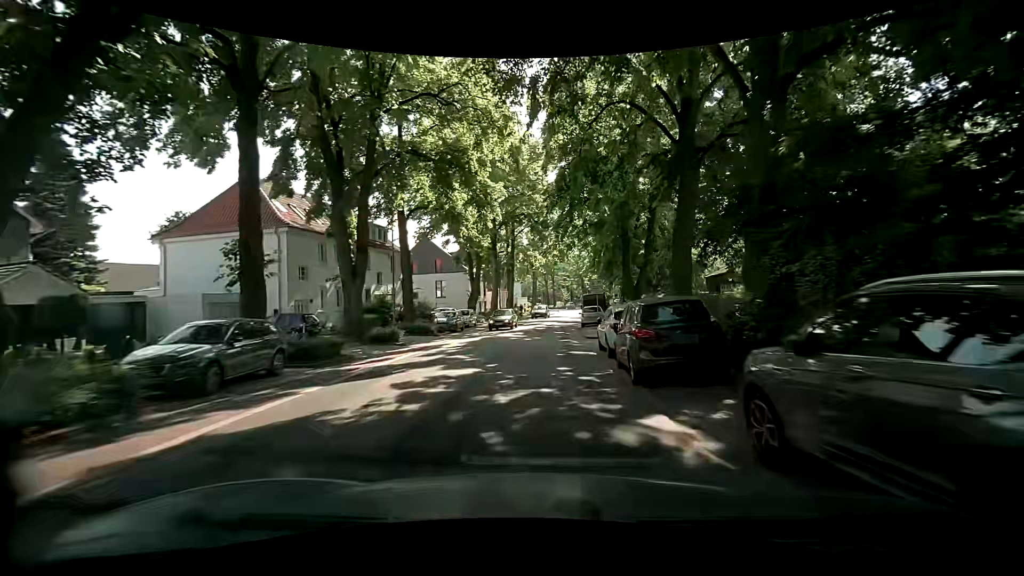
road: tertiary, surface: asphalt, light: Day
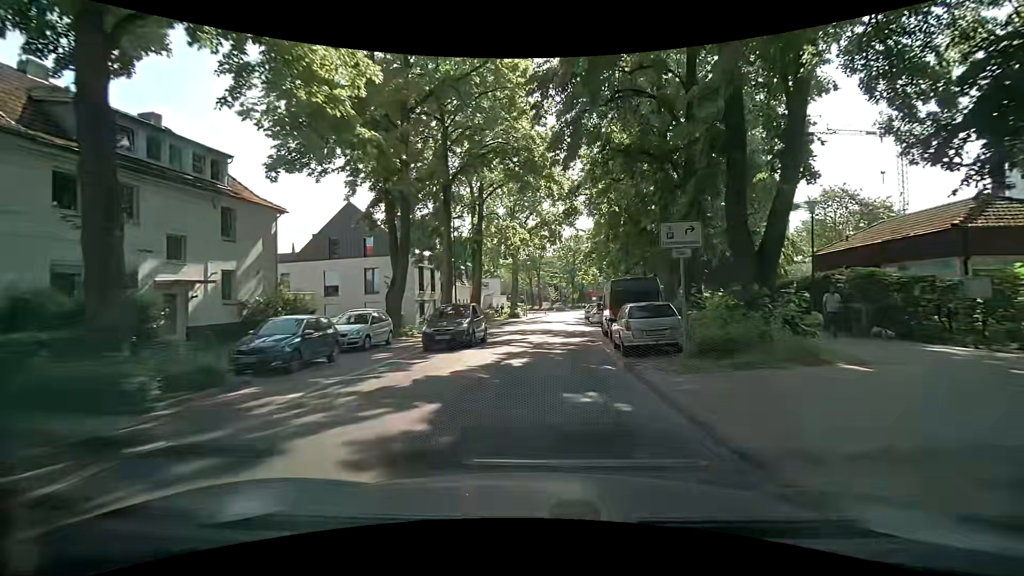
(+1.1, +21.8) m; +3°
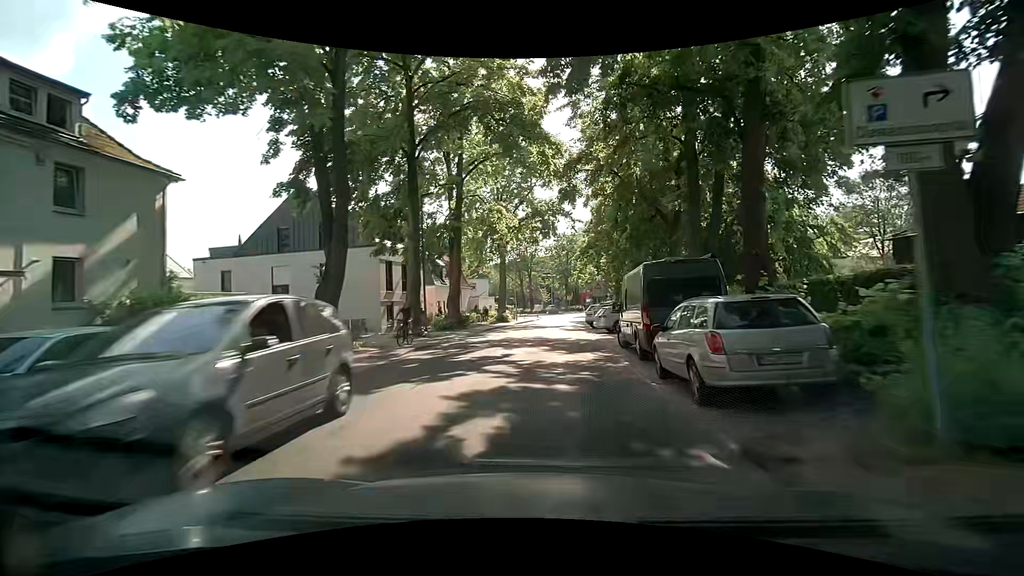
(+0.2, +7.2) m; +3°
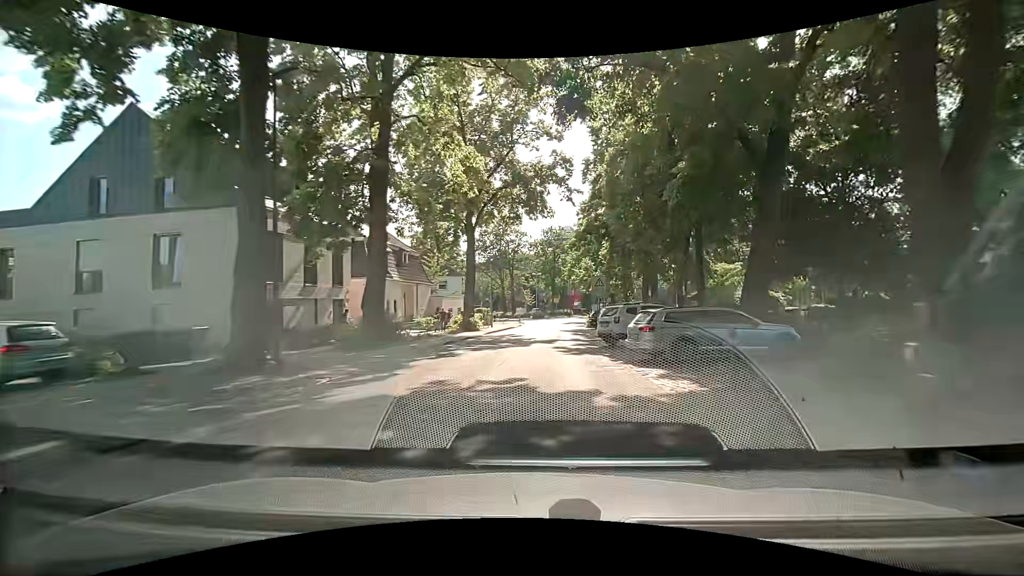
(-0.2, +14.1) m; +1°
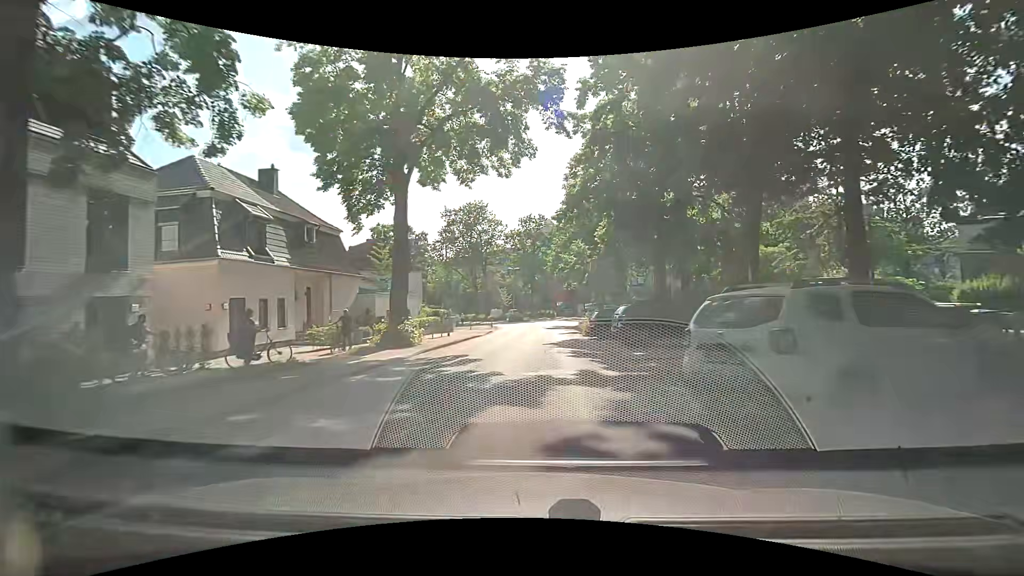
(+0.2, +13.9) m; +2°
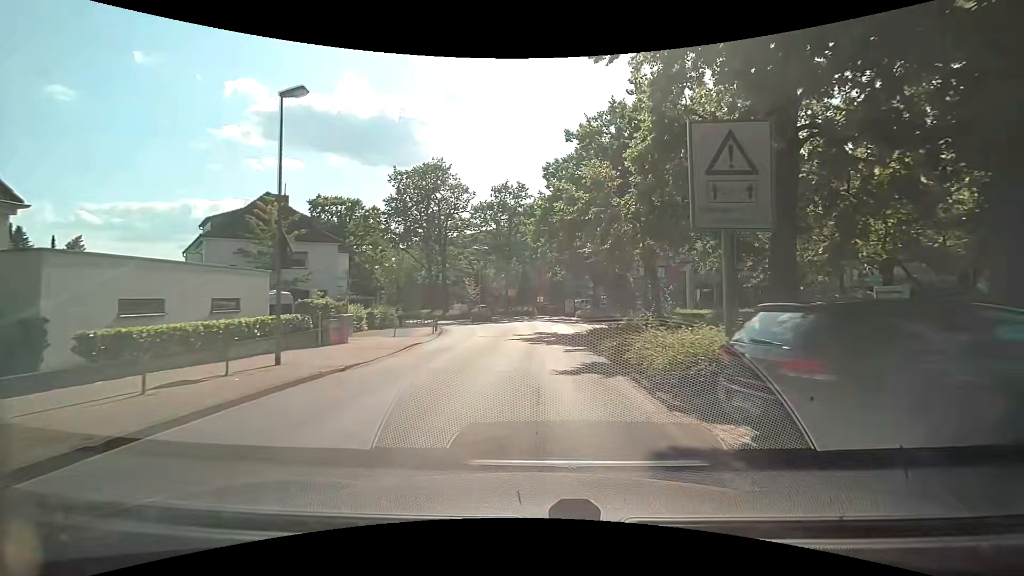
(+0.2, +20.5) m; +2°
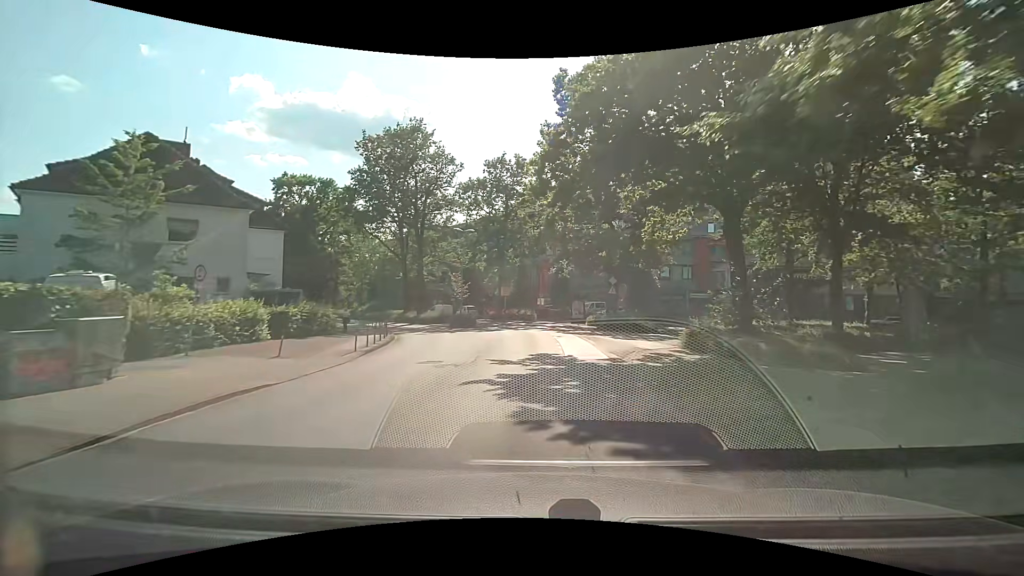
(0.0, +13.2) m; 0°
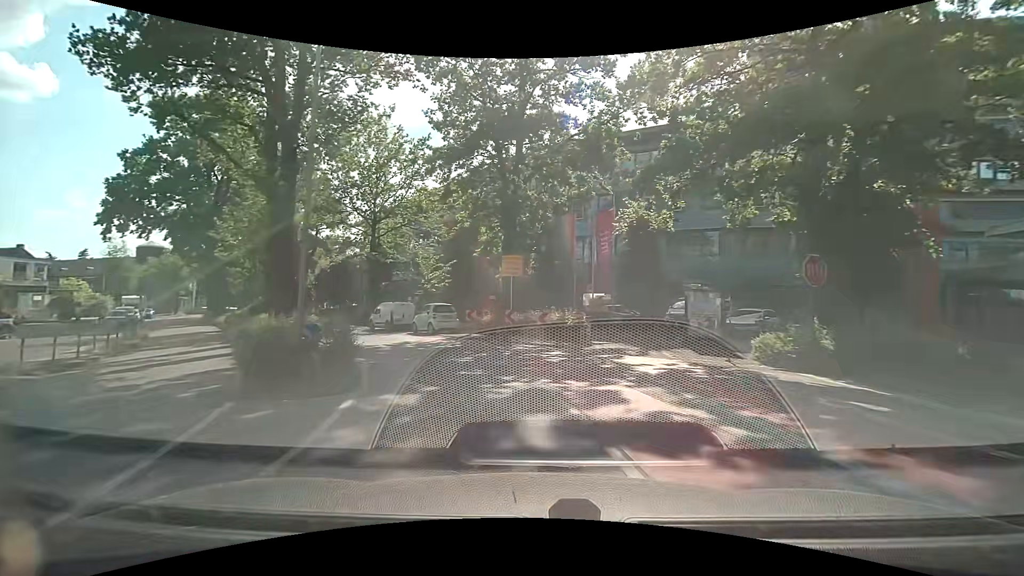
(-0.4, +30.9) m; -4°
(-1, +10) (-4, +19) (-9, +28) (-15, +36) (-21, +44) (-27, +52) (-33, +60) (-39, +68) (-44, +77) (-48, +86) m
